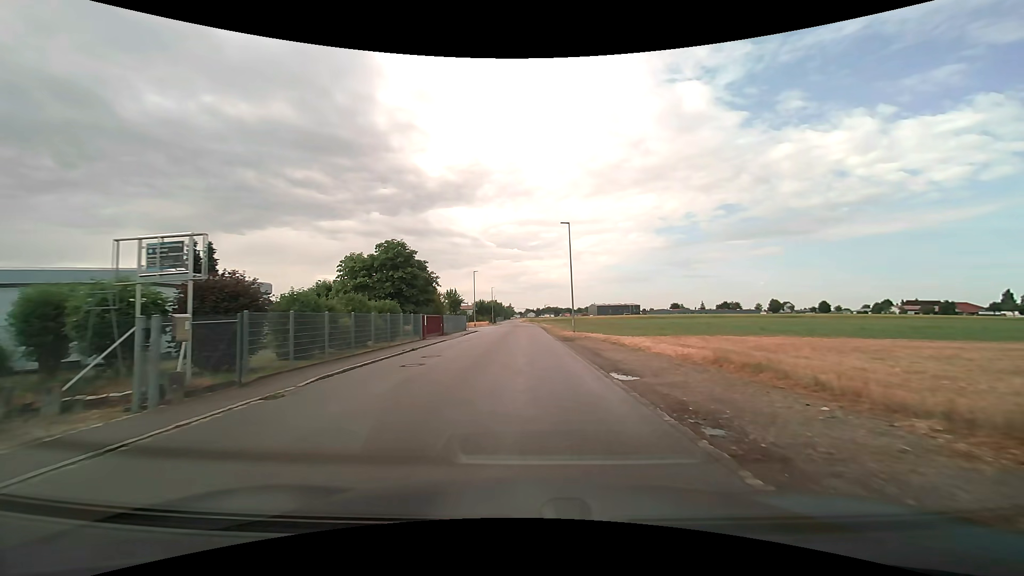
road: tertiary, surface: asphalt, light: Day
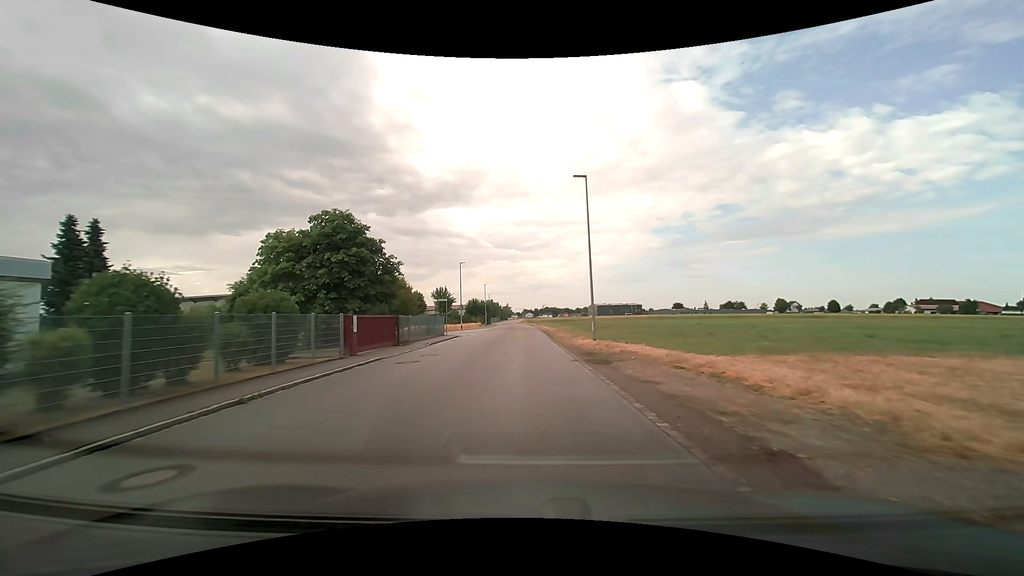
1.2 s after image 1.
(0.0, +13.3) m; 0°
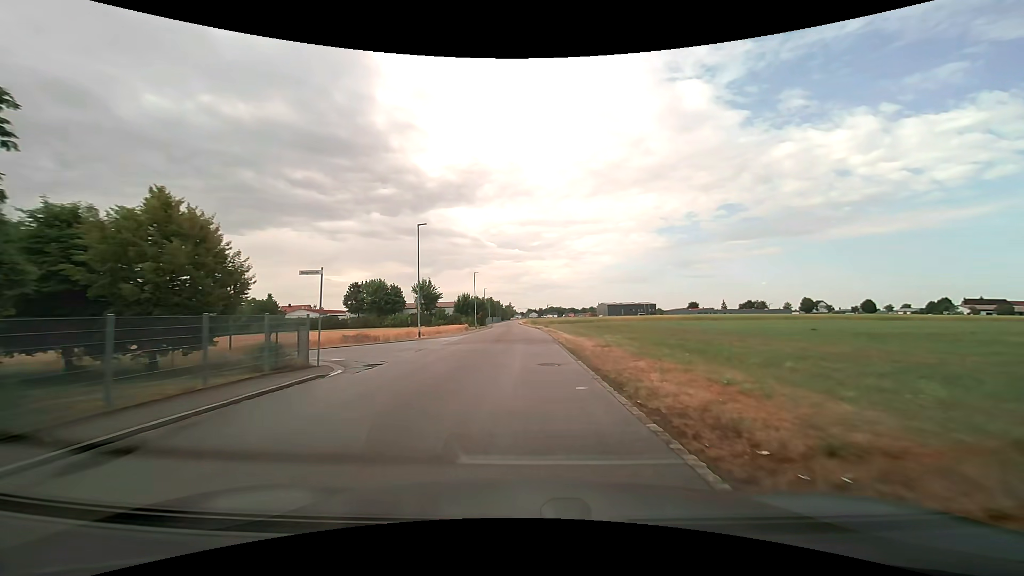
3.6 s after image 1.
(-0.1, +27.0) m; 0°
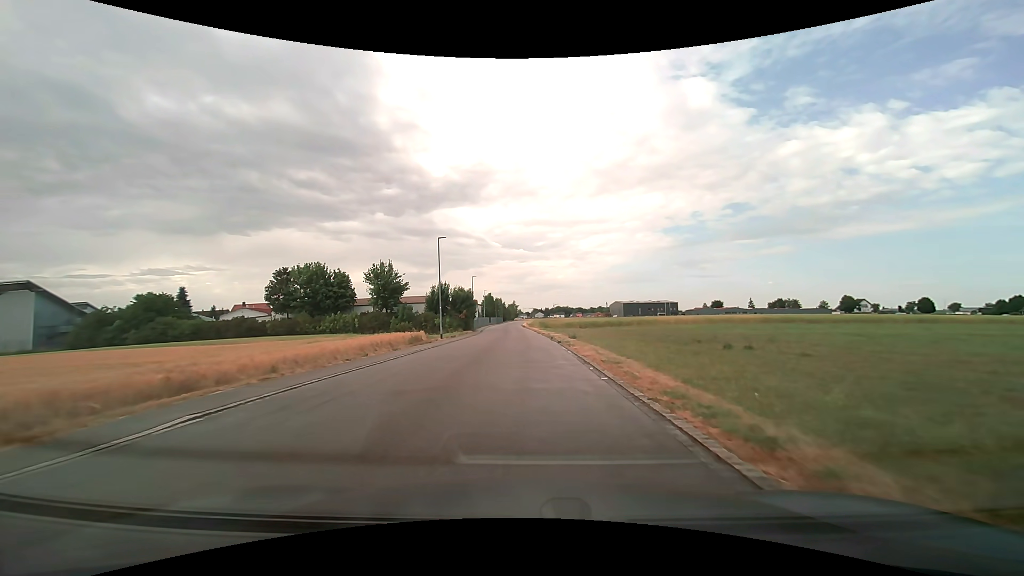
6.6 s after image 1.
(-0.2, +34.3) m; -1°
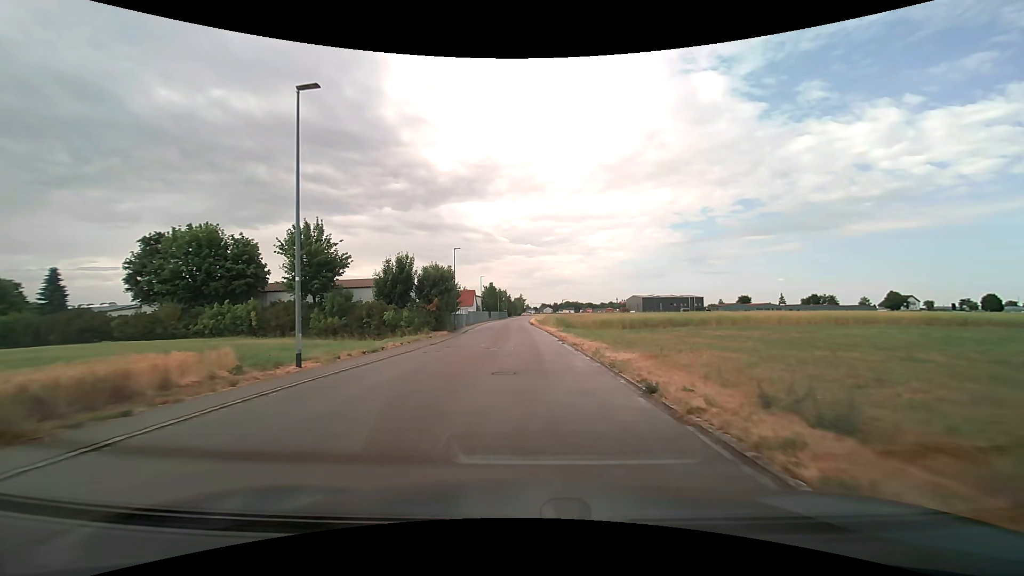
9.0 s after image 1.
(-0.1, +27.6) m; -1°
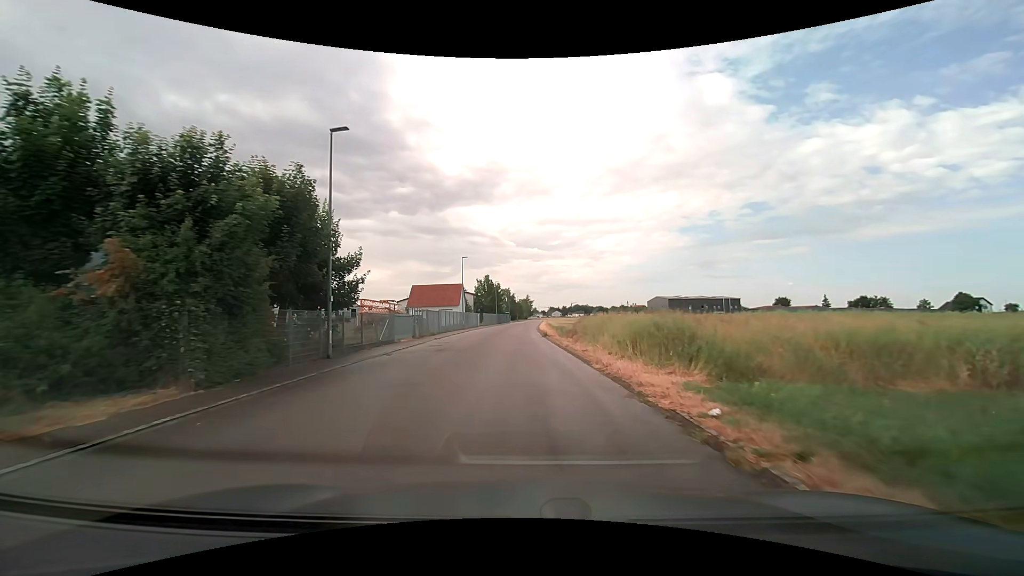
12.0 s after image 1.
(-0.1, +34.7) m; -1°
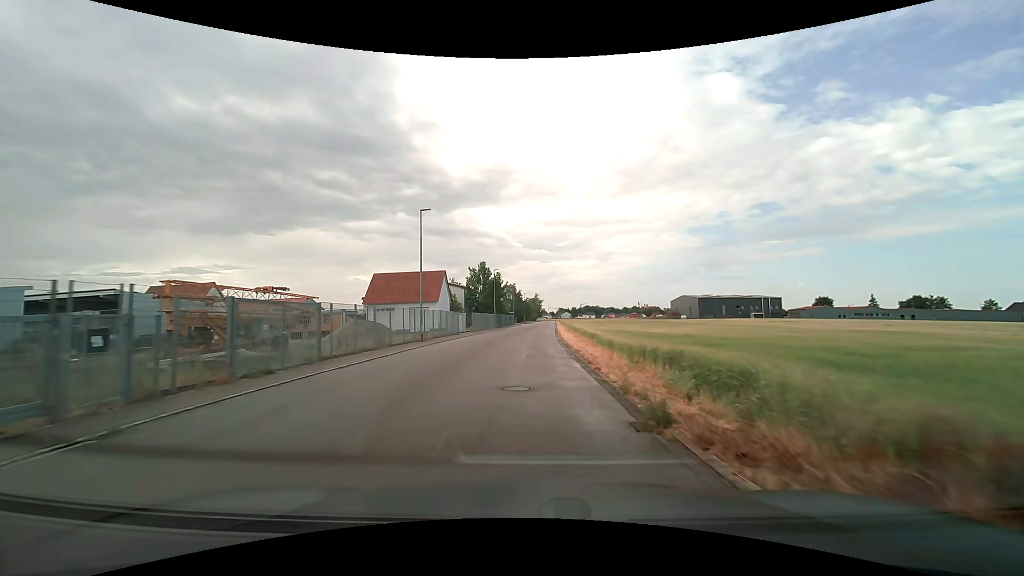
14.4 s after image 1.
(-0.4, +27.4) m; -1°
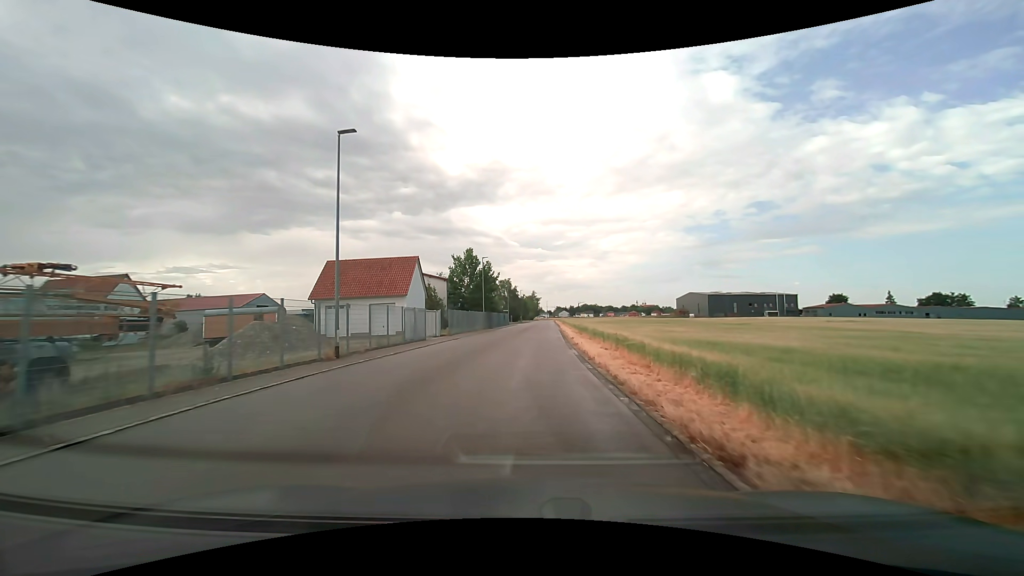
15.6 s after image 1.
(+0.1, +14.1) m; +1°
(0, +10) (0, +20) (0, +30) (+1, +40) (+1, +50) (+2, +60) (+2, +70) (+3, +80) (+3, +90) (+3, +100) m
